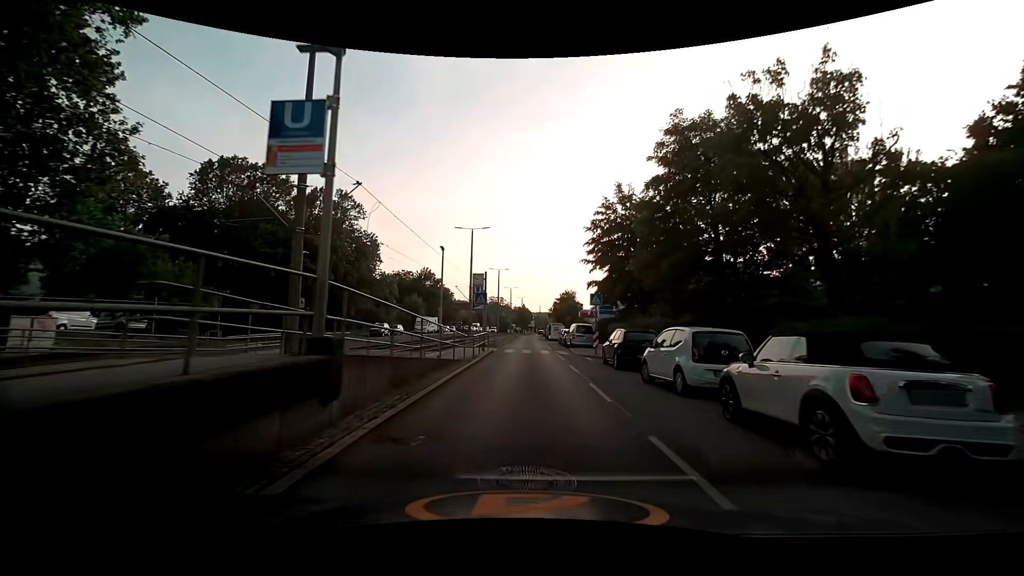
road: secondary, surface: asphalt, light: Day
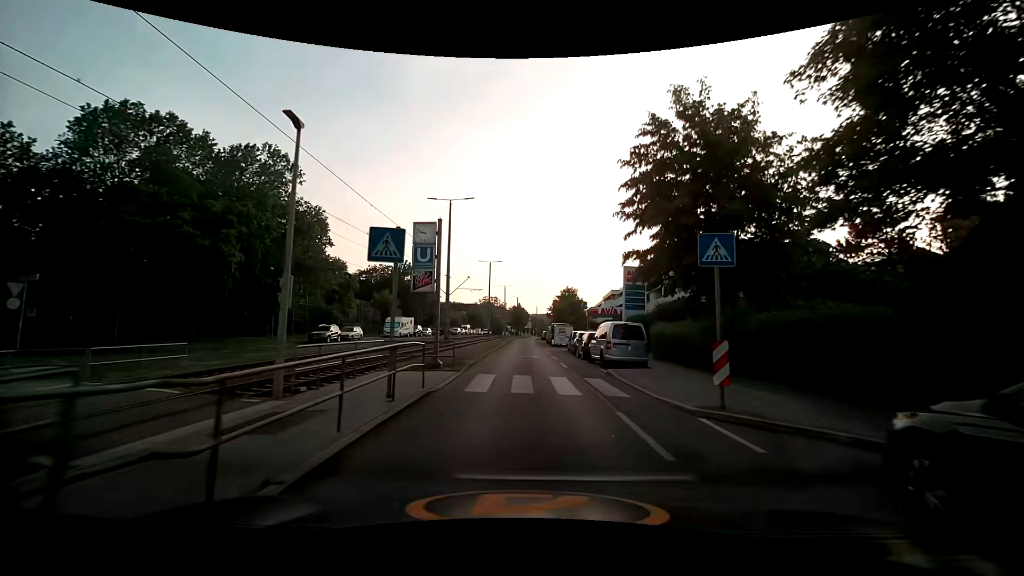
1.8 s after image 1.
(+0.1, +16.2) m; 0°
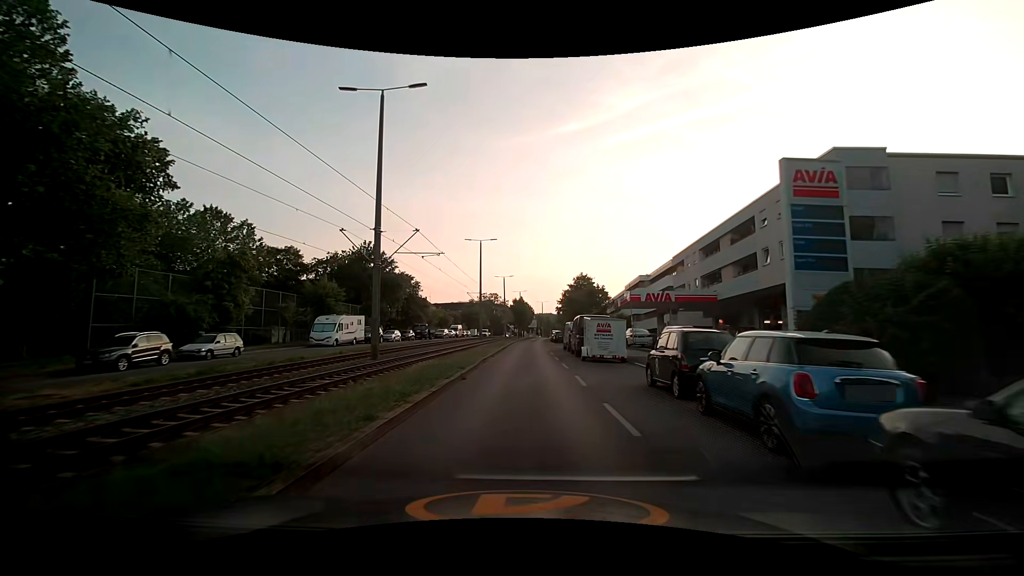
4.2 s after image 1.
(+0.3, +24.2) m; +1°
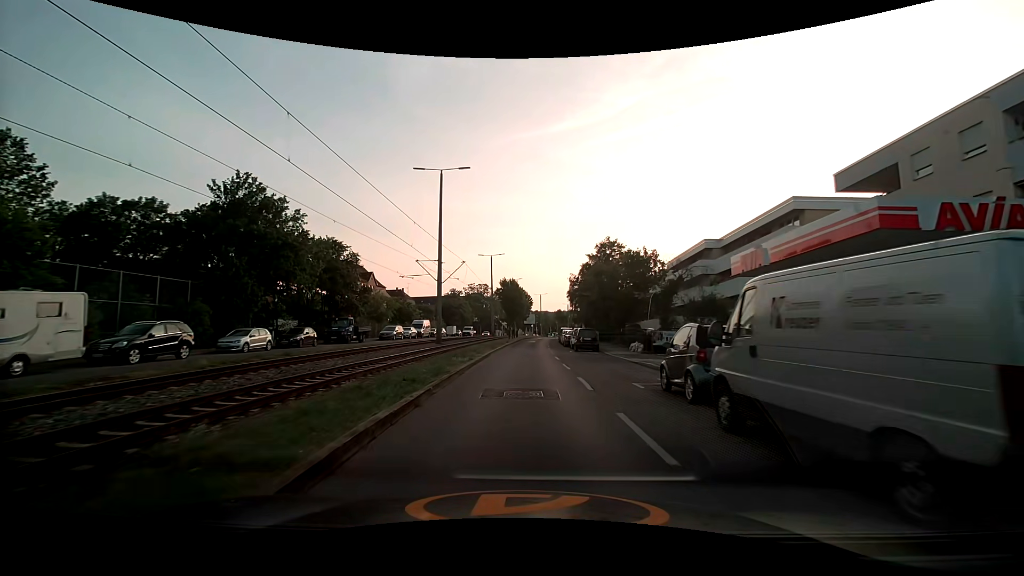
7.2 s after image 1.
(-0.2, +31.7) m; 0°
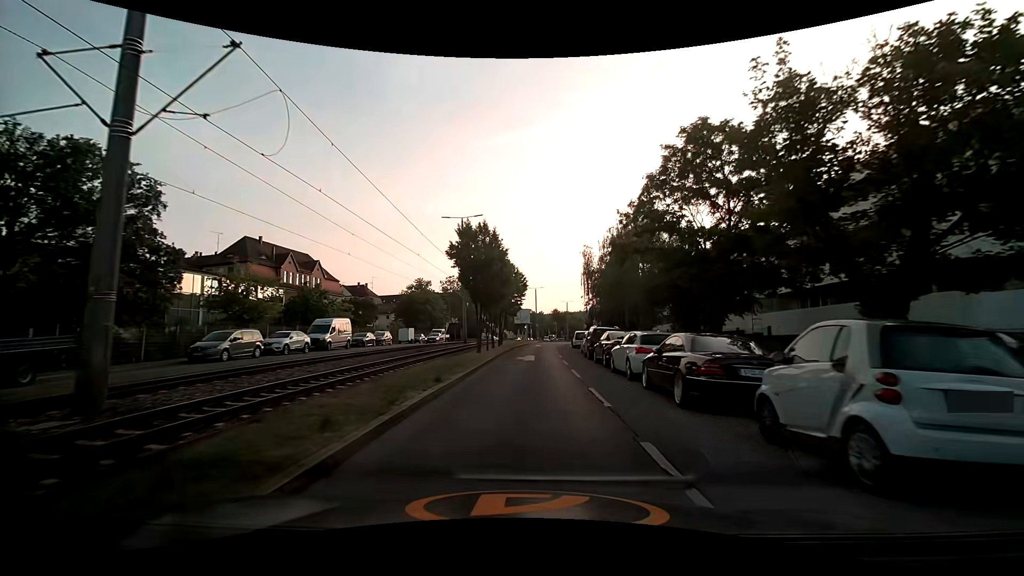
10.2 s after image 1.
(+0.3, +31.9) m; +1°
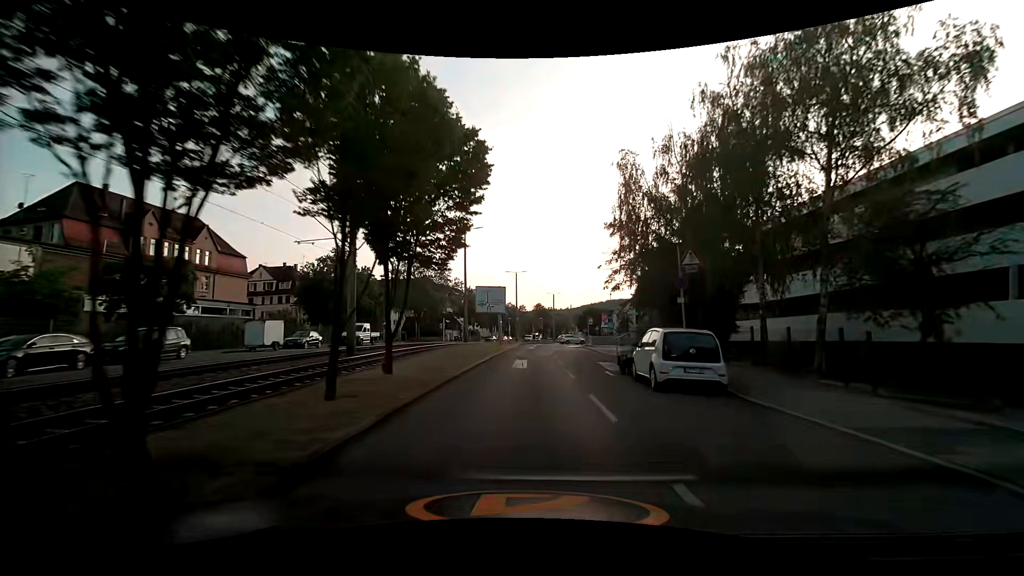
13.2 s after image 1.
(+0.6, +31.7) m; +2°
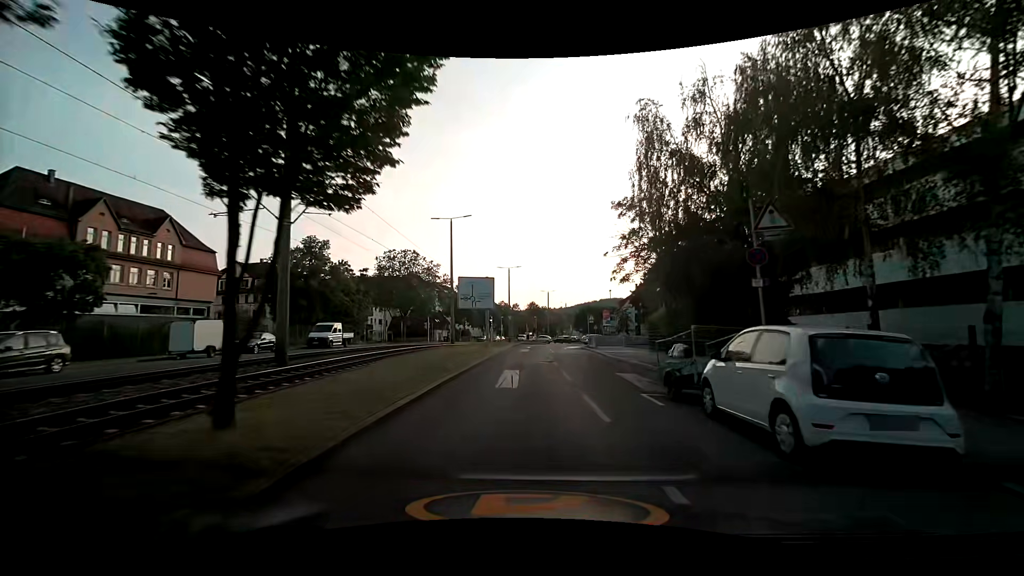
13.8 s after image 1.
(+0.1, +6.2) m; 0°
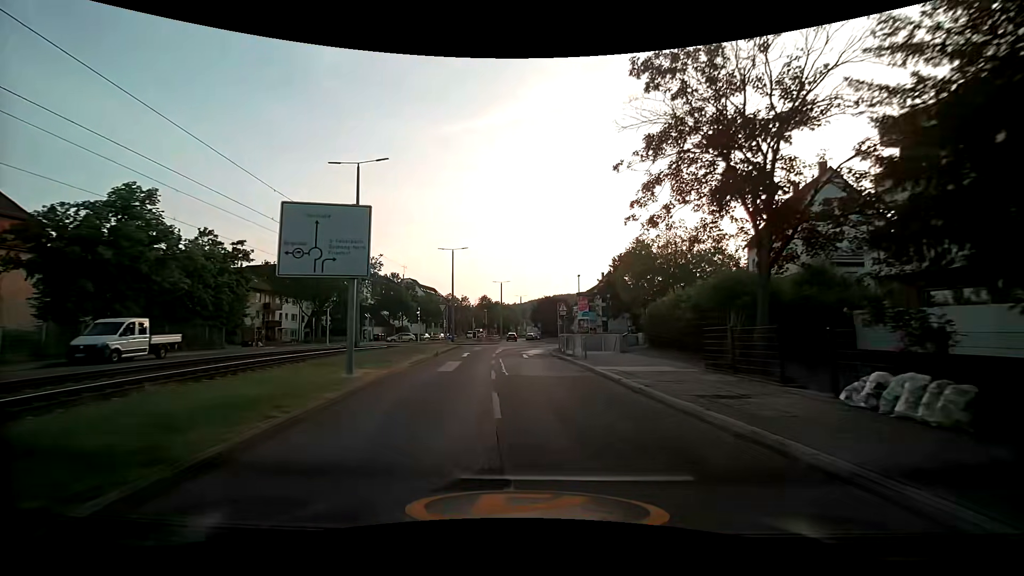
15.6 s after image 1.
(+1.0, +17.7) m; +7°
